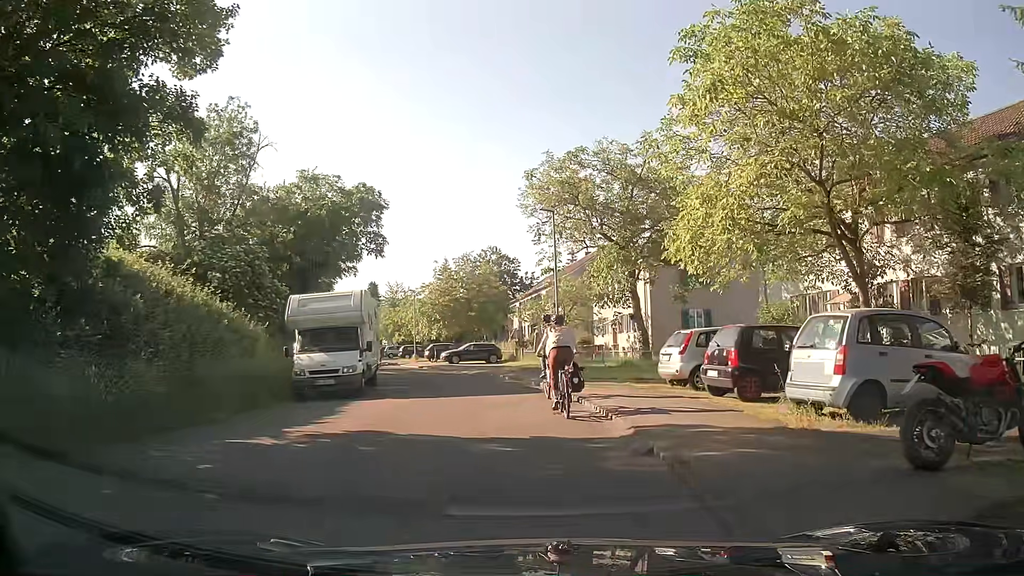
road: residential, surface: asphalt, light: Day
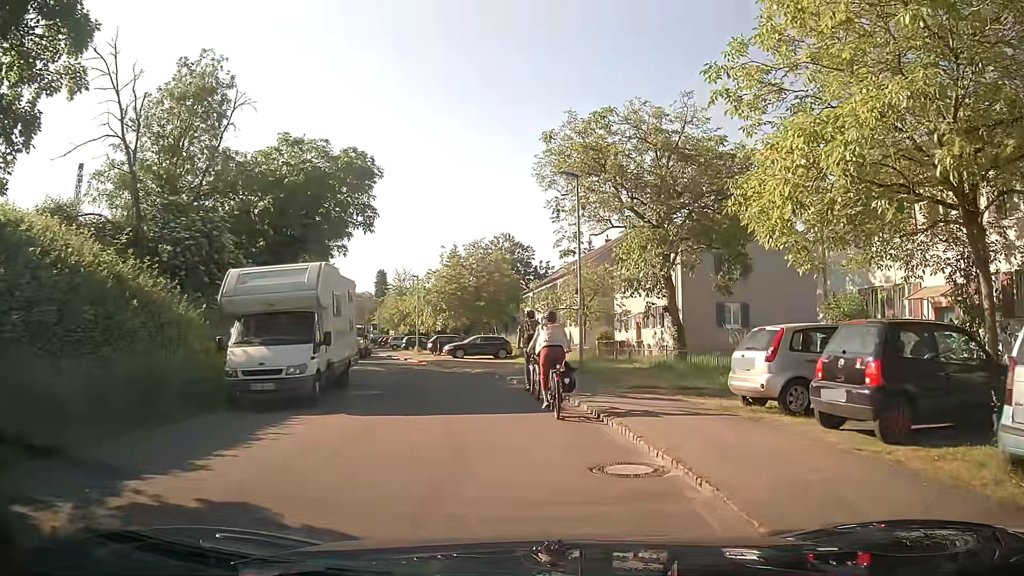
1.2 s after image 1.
(-0.1, +5.0) m; -3°
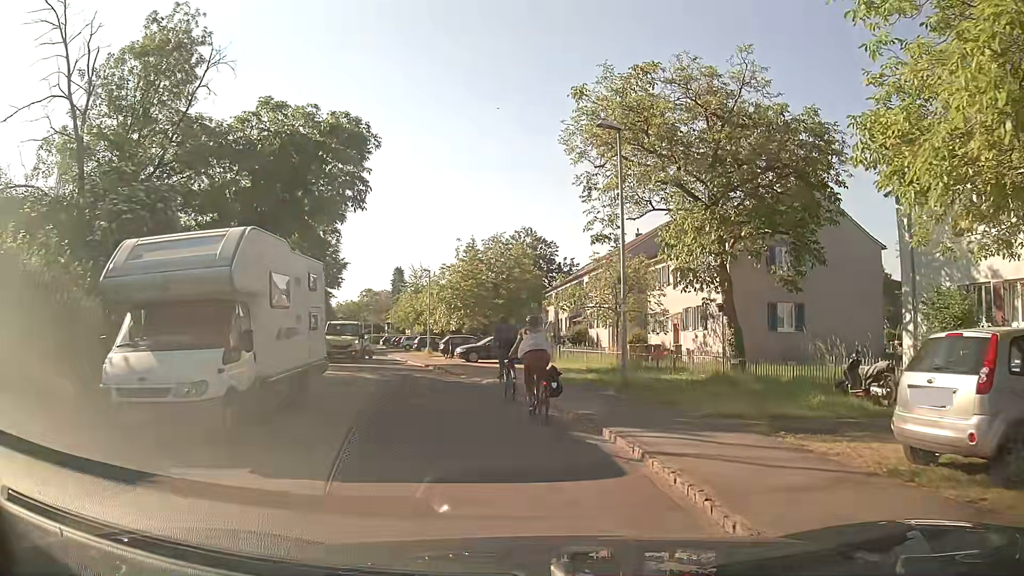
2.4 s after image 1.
(0.0, +5.0) m; -1°
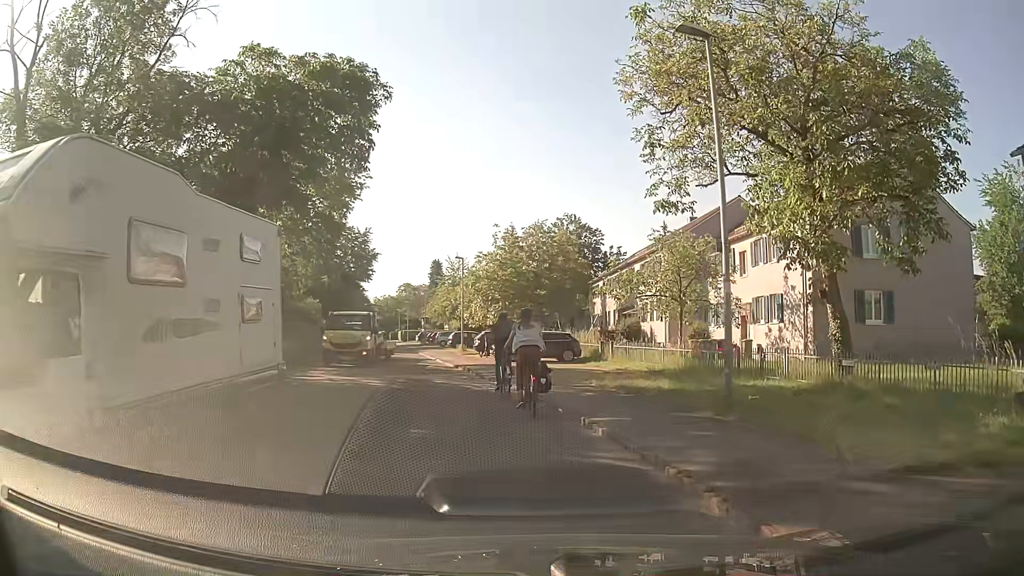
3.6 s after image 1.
(-0.1, +5.1) m; -3°
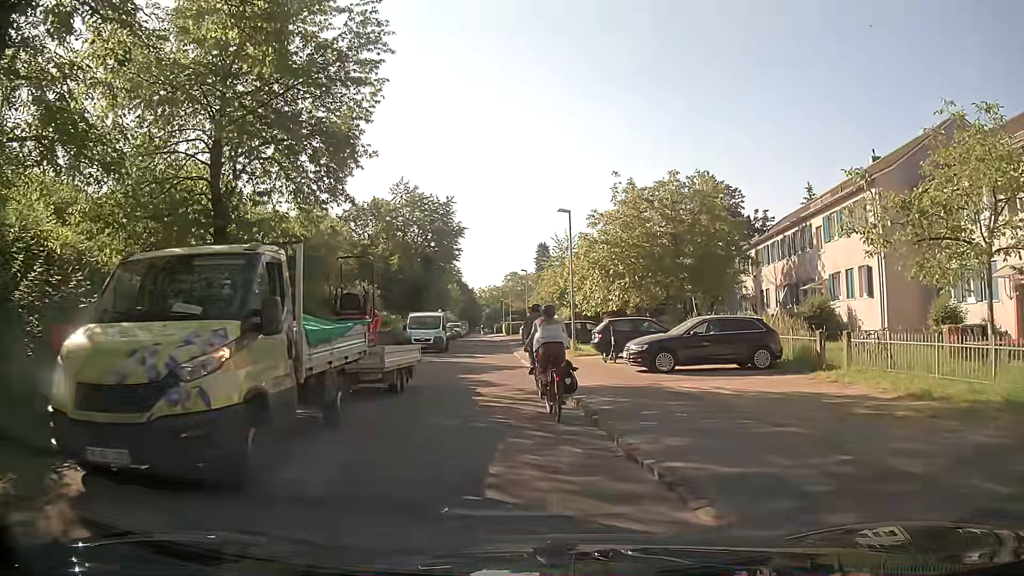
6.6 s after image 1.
(-1.2, +14.4) m; -9°
(-1, +10) (-2, +20) (-3, +30) (-4, +40) (-4, +50) (-5, +60) (-6, +70) (-8, +80) (-9, +90) (-10, +99) m
